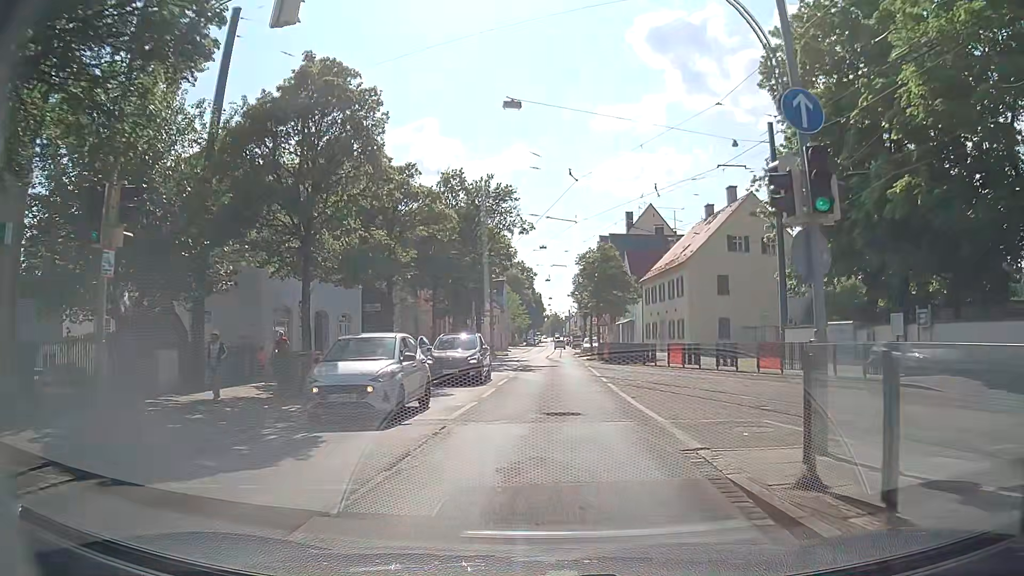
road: tertiary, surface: asphalt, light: Day
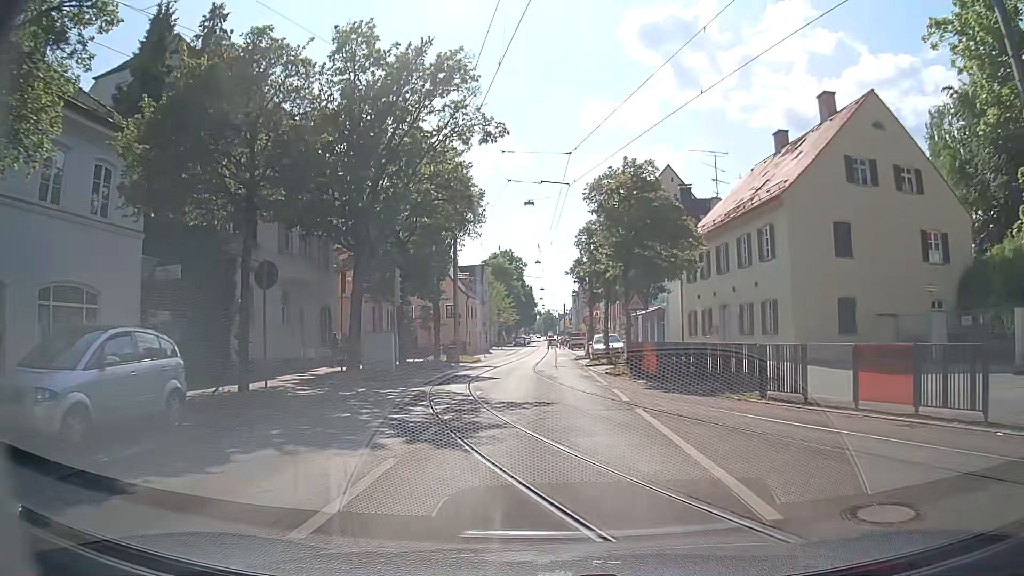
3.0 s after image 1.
(+0.3, +20.9) m; +1°
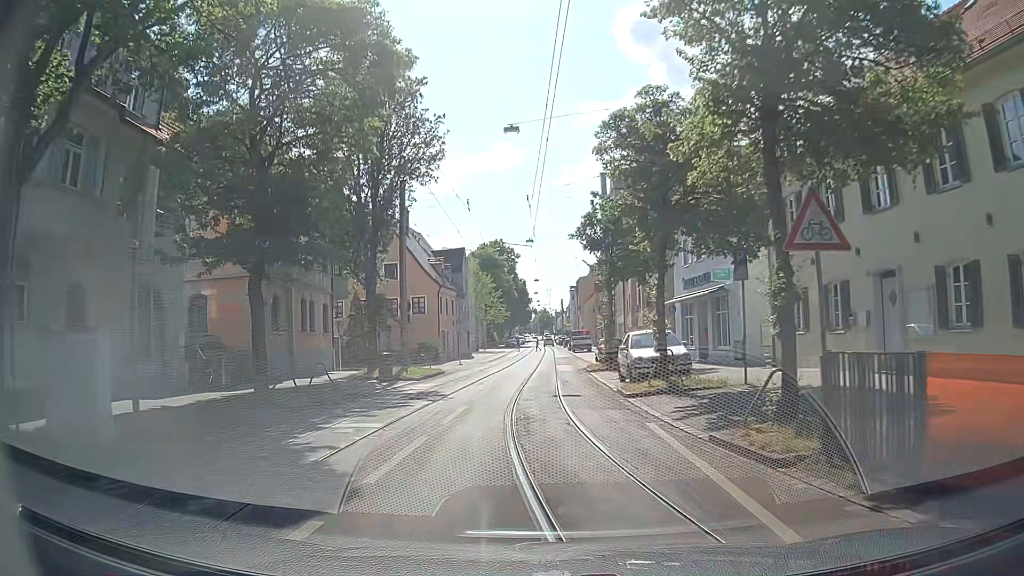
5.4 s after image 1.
(0.0, +16.4) m; +1°
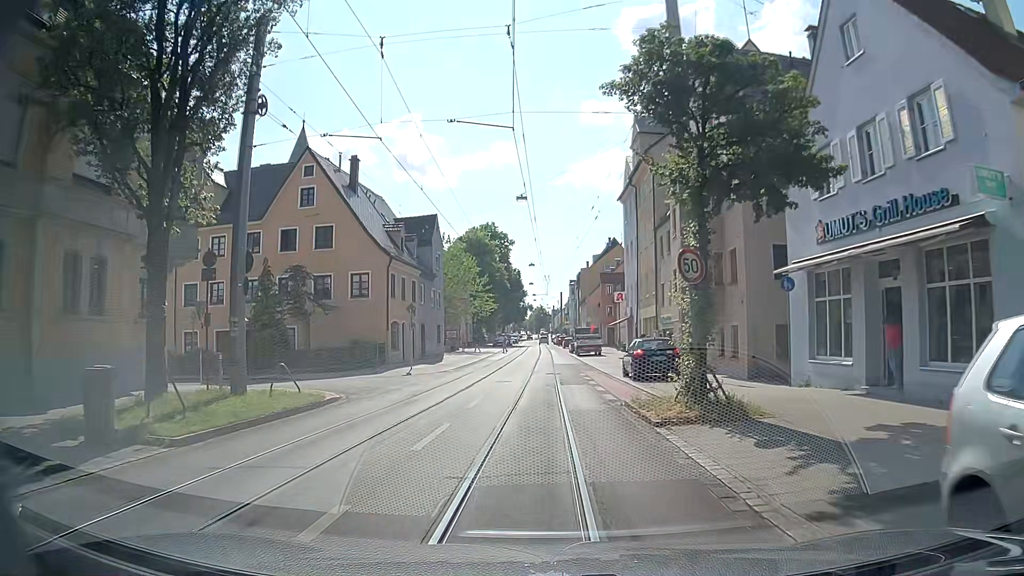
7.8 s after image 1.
(-0.3, +17.6) m; -1°
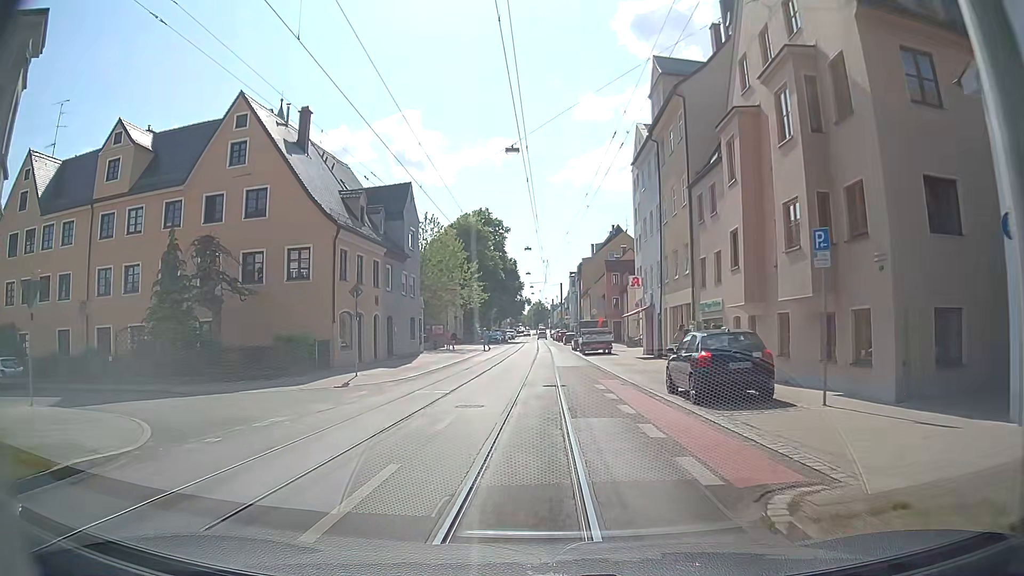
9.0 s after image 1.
(0.0, +10.0) m; 0°
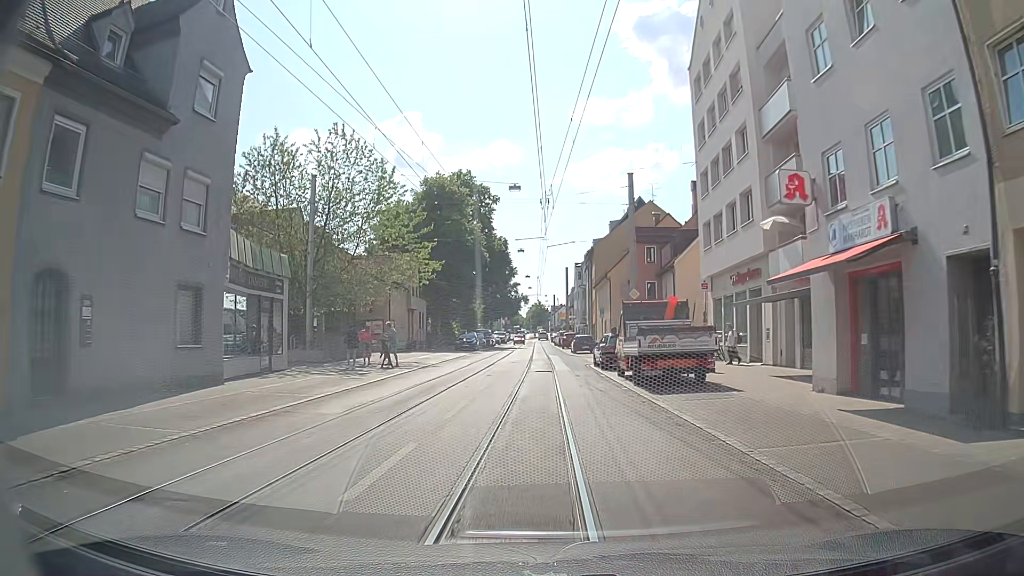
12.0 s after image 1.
(0.0, +28.0) m; 0°
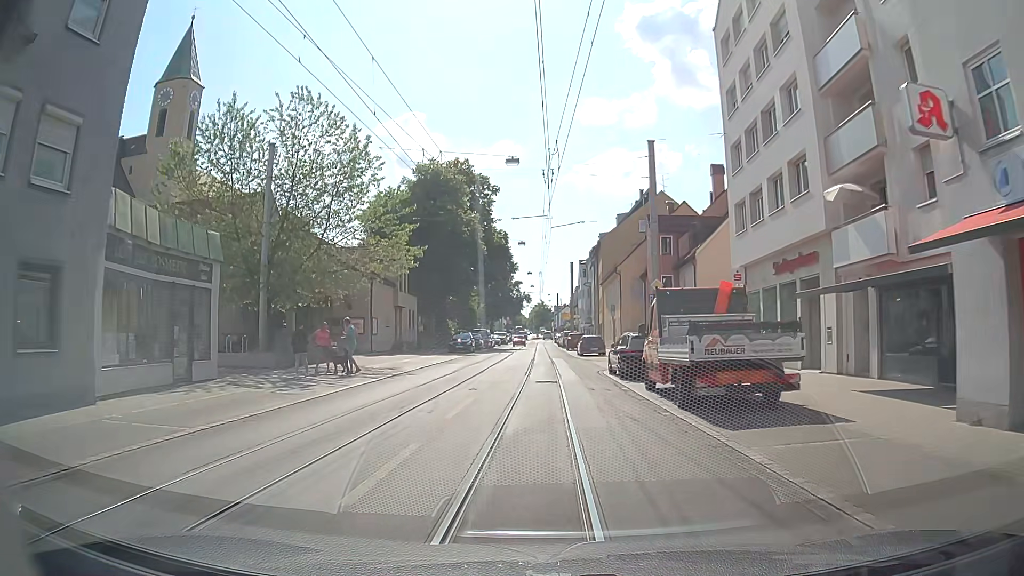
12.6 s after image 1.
(-0.1, +5.9) m; 0°
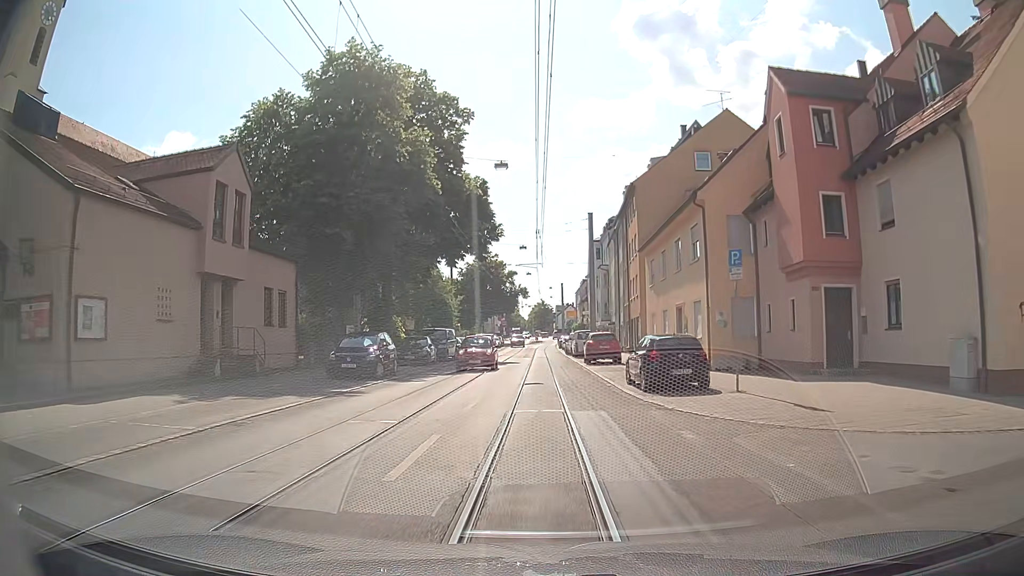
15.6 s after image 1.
(-0.1, +28.8) m; -1°
(0, +10) (0, +20) (0, +30) (0, +40) (0, +50) (0, +60) (0, +70) (0, +80) (0, +90) (+1, +100) m
